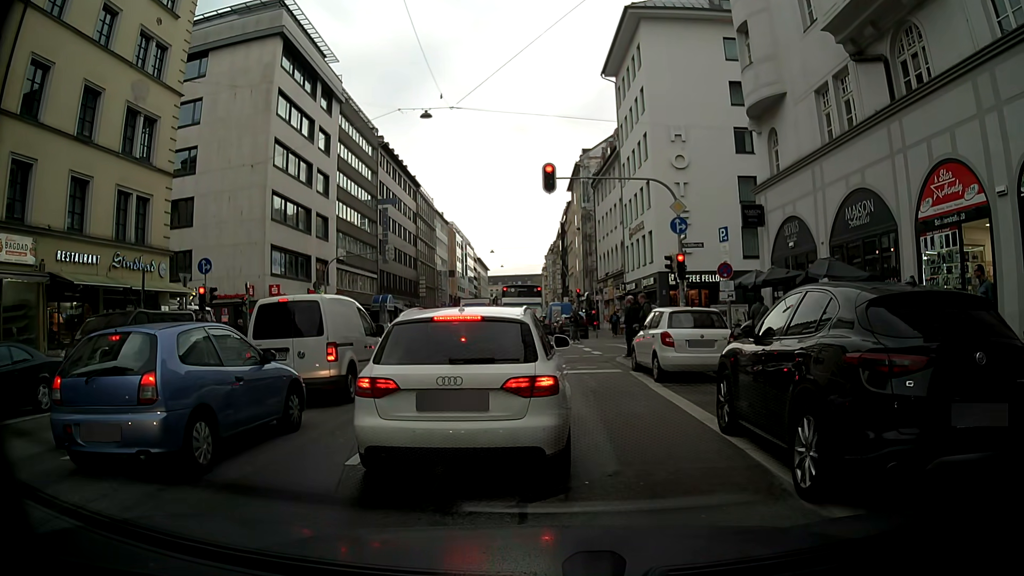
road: secondary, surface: asphalt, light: Day
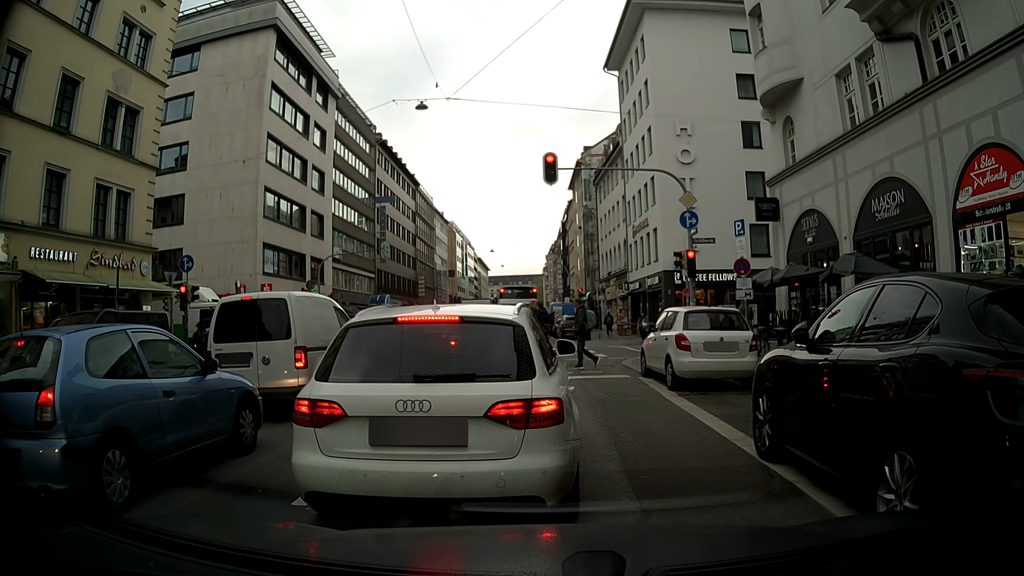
(0.0, +1.4) m; 0°
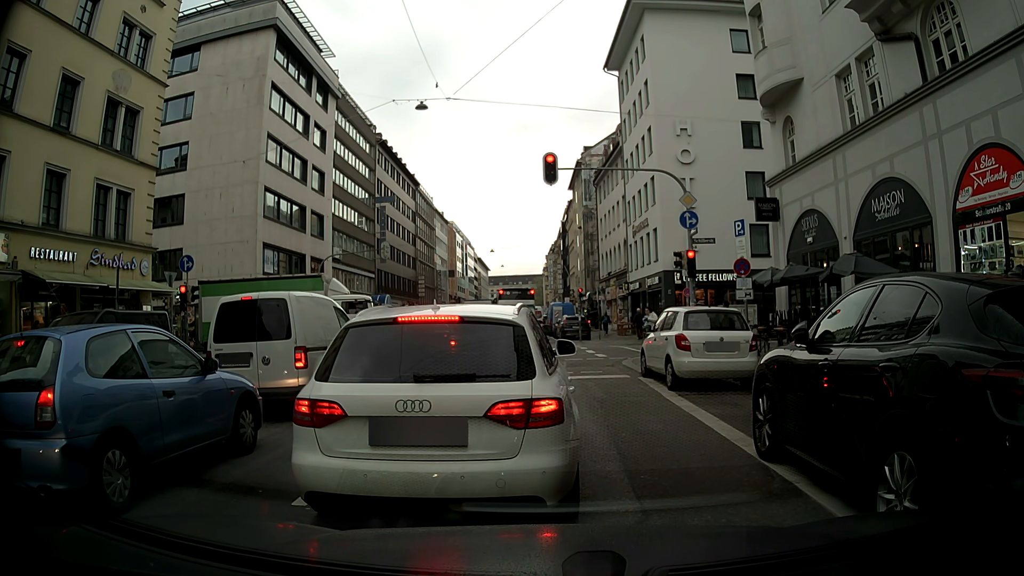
(0.0, 0.0) m; 0°
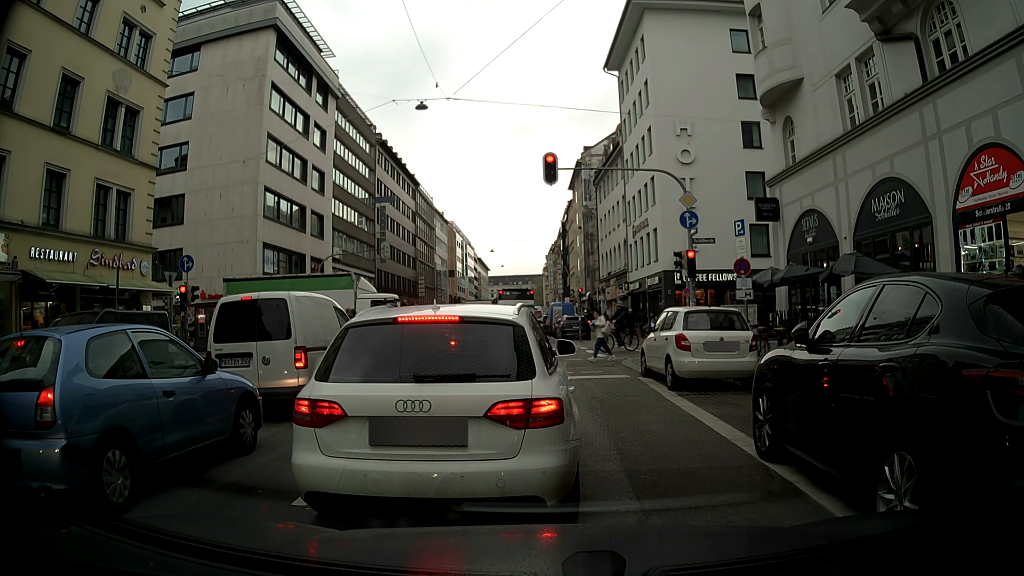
(0.0, 0.0) m; 0°
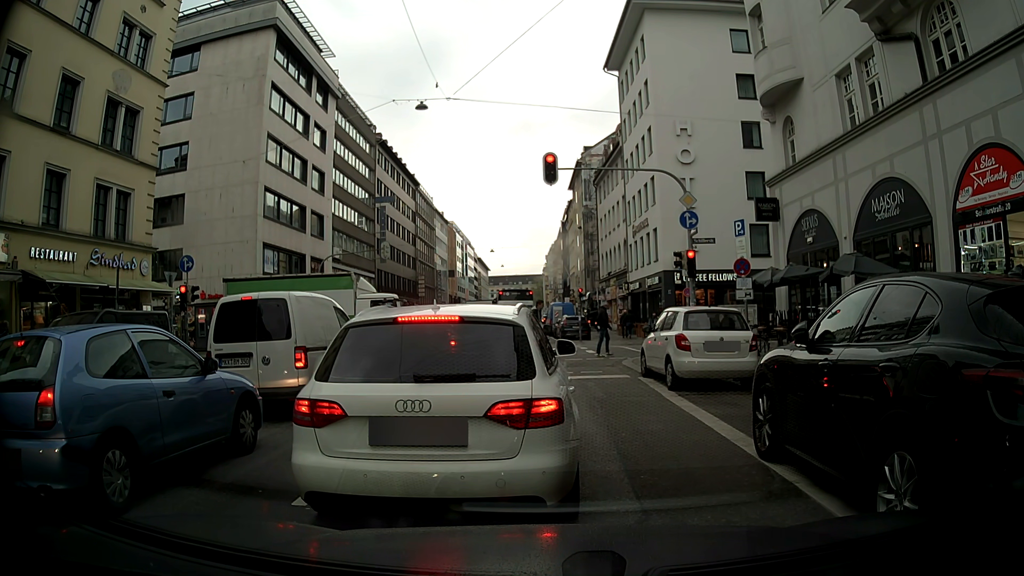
(0.0, 0.0) m; 0°
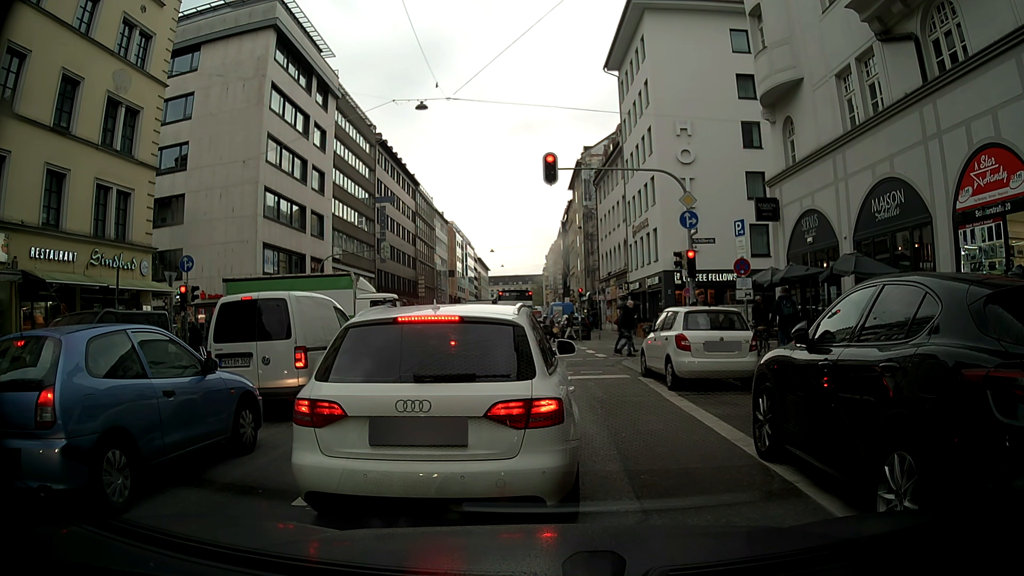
(0.0, 0.0) m; 0°
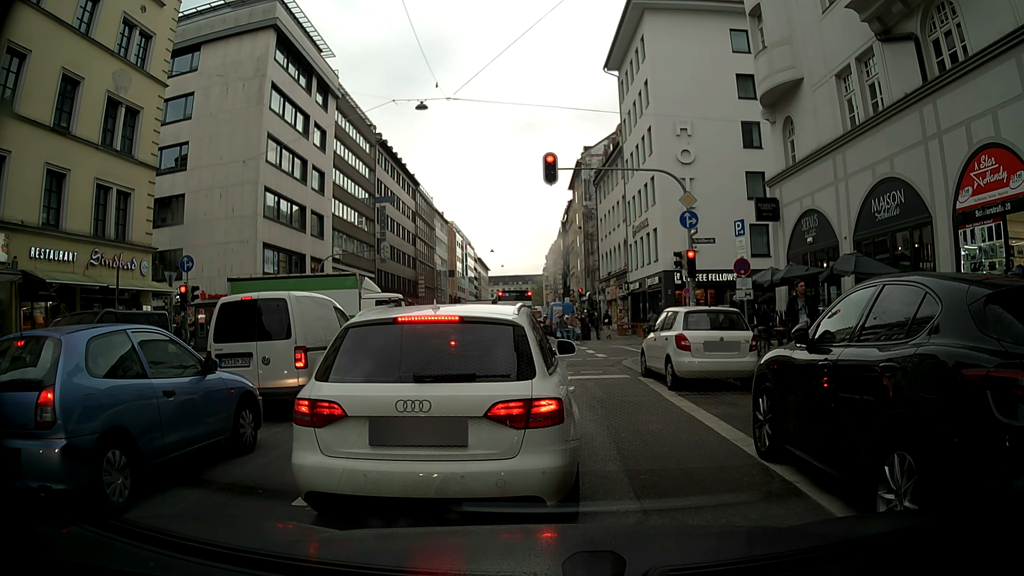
(0.0, 0.0) m; 0°
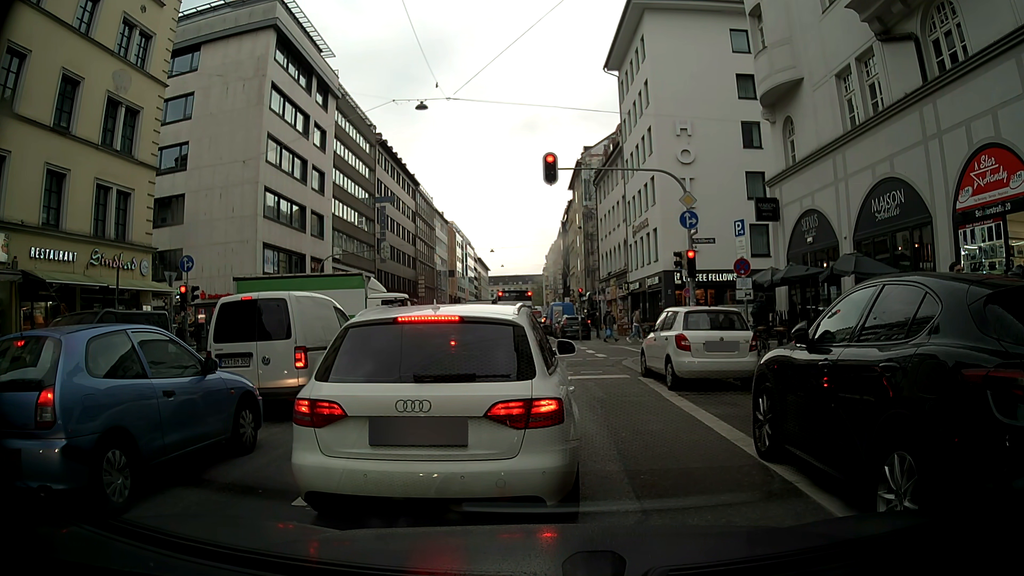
(0.0, 0.0) m; 0°
